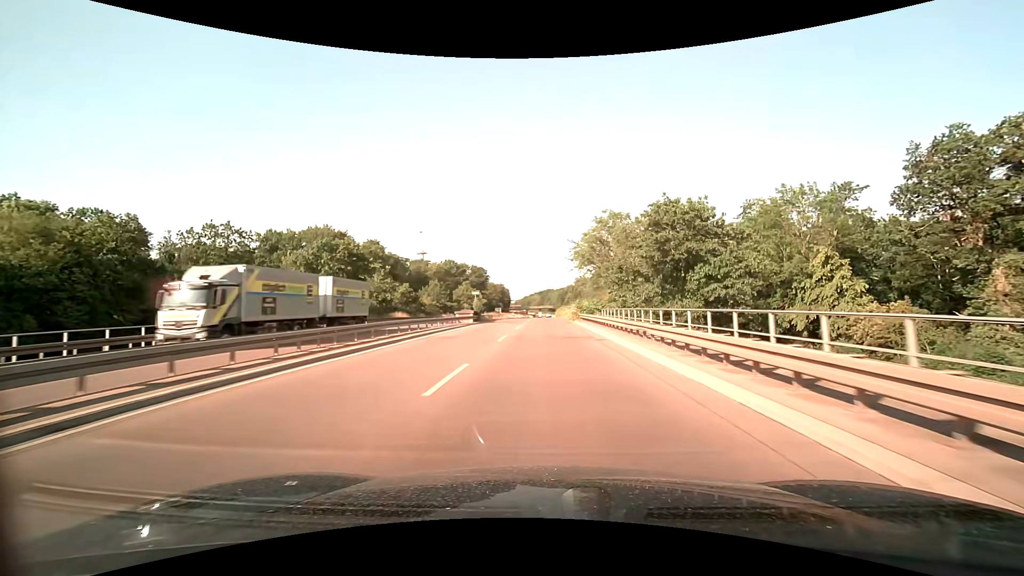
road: trunk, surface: asphalt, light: Day
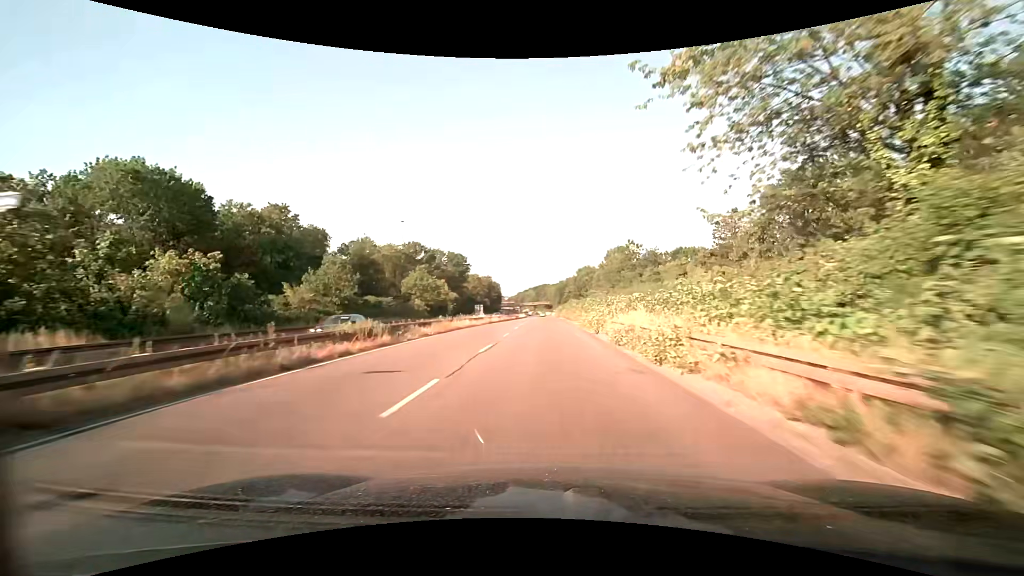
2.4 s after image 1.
(+0.3, +46.5) m; +1°
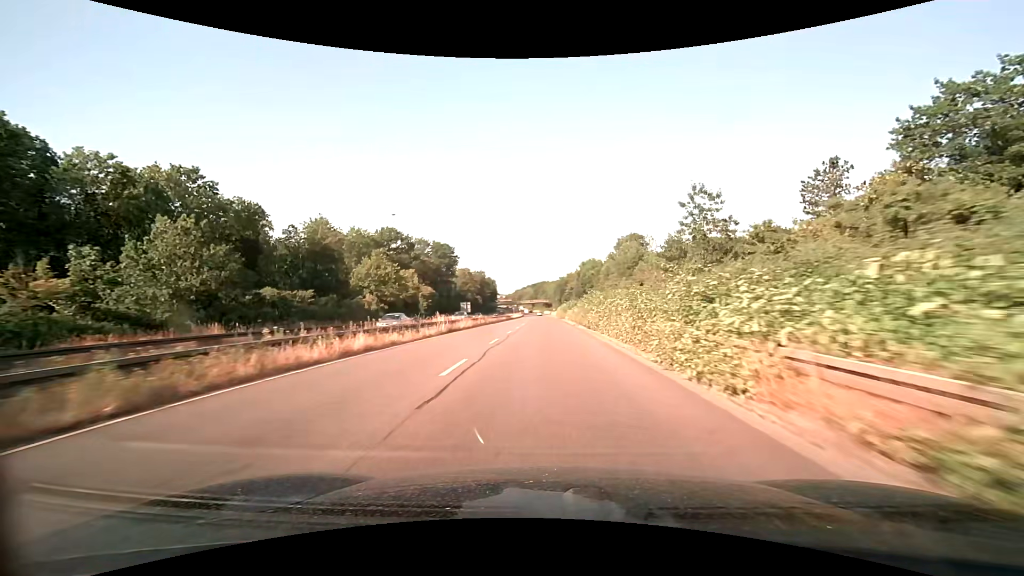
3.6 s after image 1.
(0.0, +23.4) m; 0°
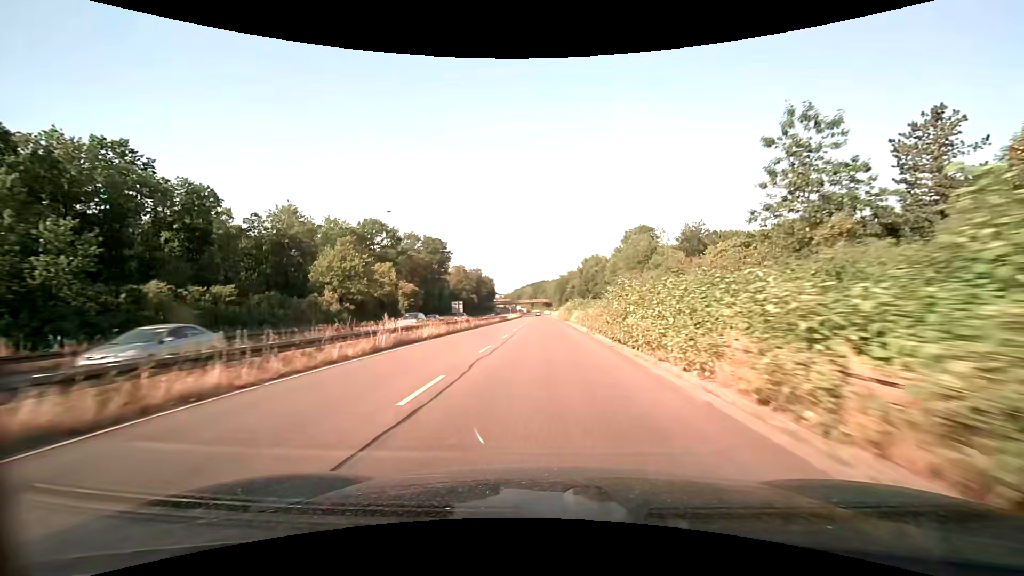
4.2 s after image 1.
(0.0, +11.7) m; 0°
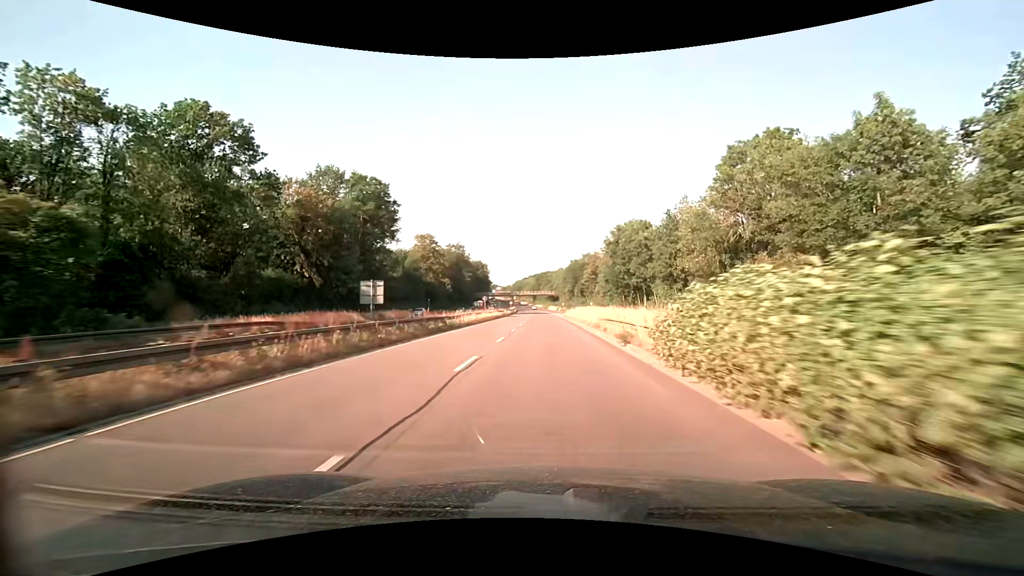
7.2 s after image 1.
(-0.2, +59.4) m; 0°
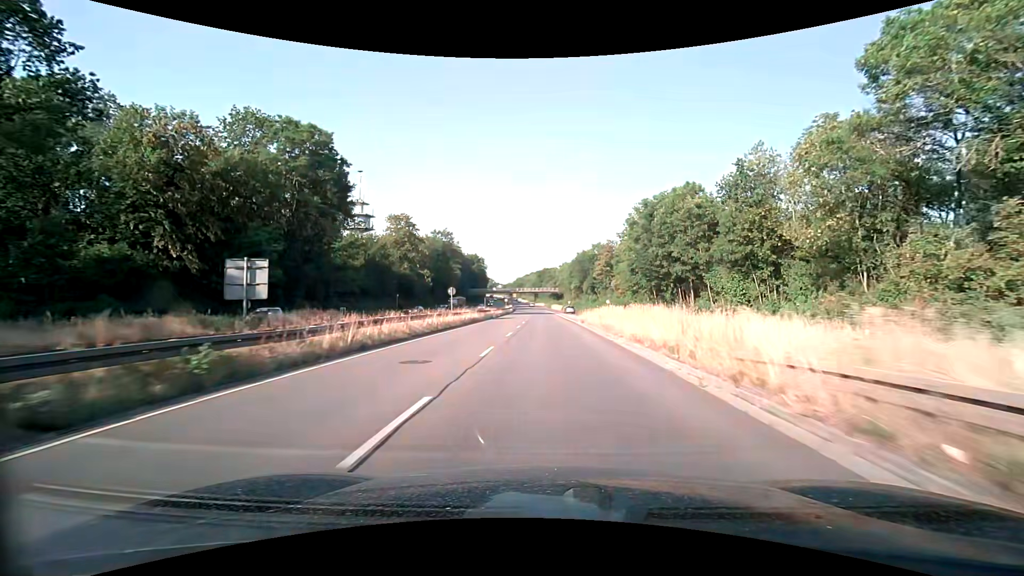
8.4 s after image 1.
(-0.1, +24.2) m; 0°
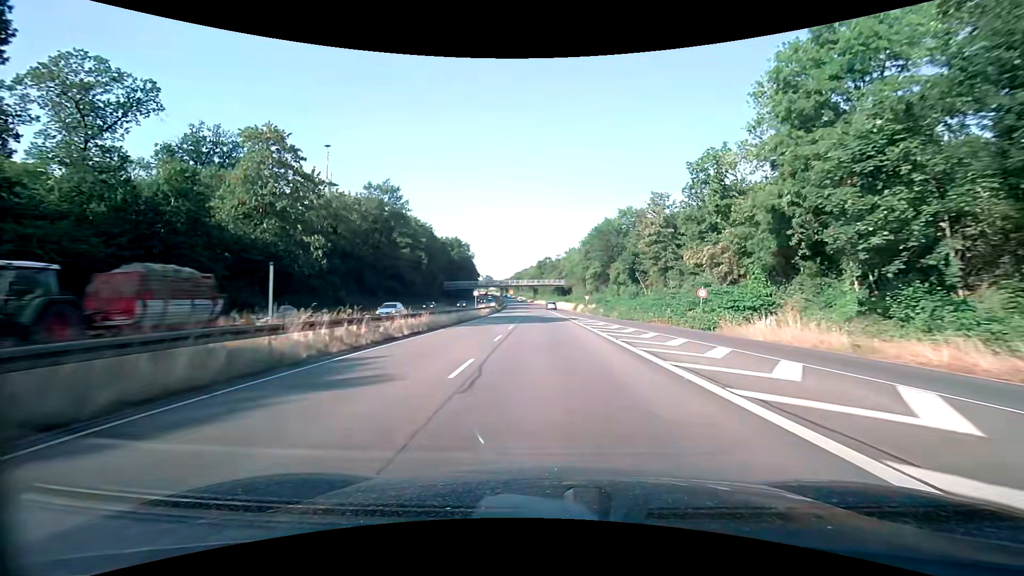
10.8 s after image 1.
(0.0, +49.1) m; 0°
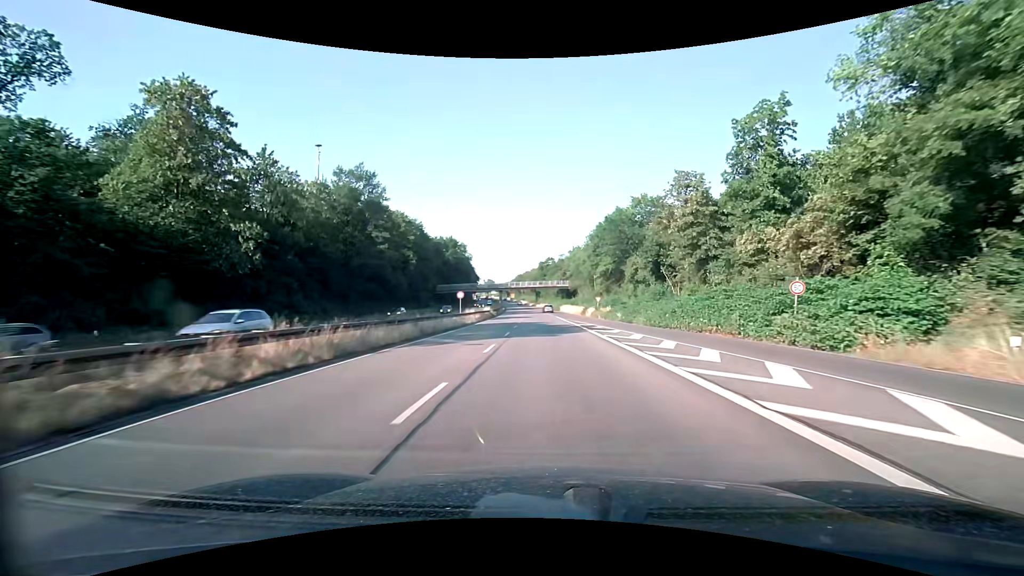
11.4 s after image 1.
(0.0, +12.4) m; 0°
(0, +10) (0, +20) (0, +30) (0, +40) (-1, +50) (-1, +60) (-1, +70) (-2, +80) (-2, +90) (-2, +100) m
